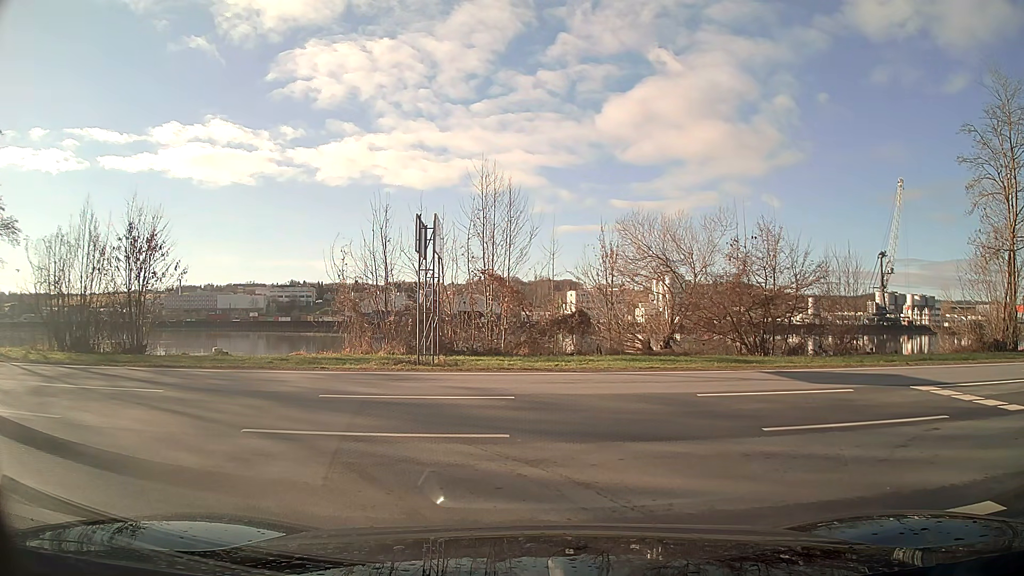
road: tertiary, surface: asphalt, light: Day
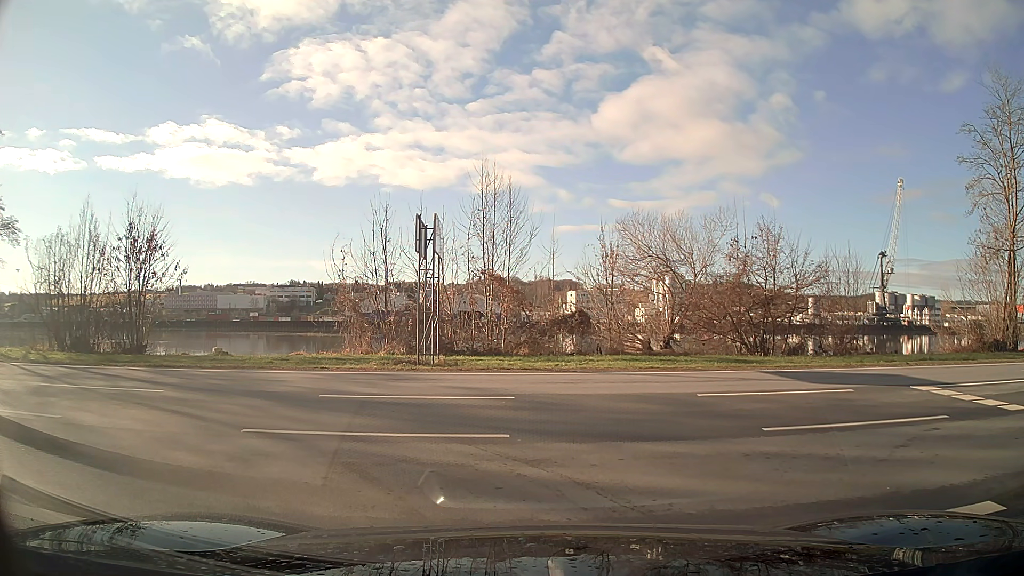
(0.0, 0.0) m; 0°
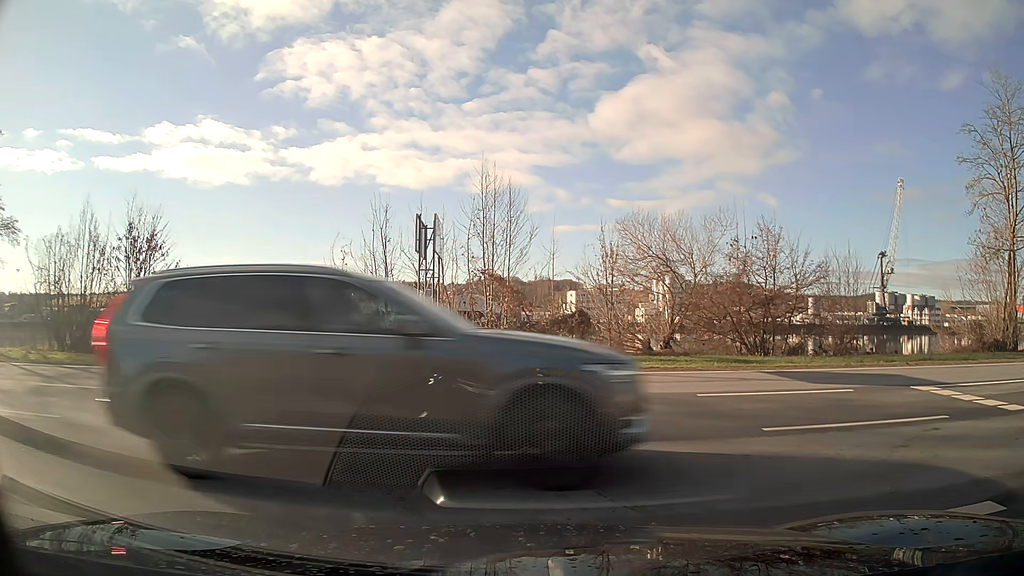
(0.0, 0.0) m; 0°
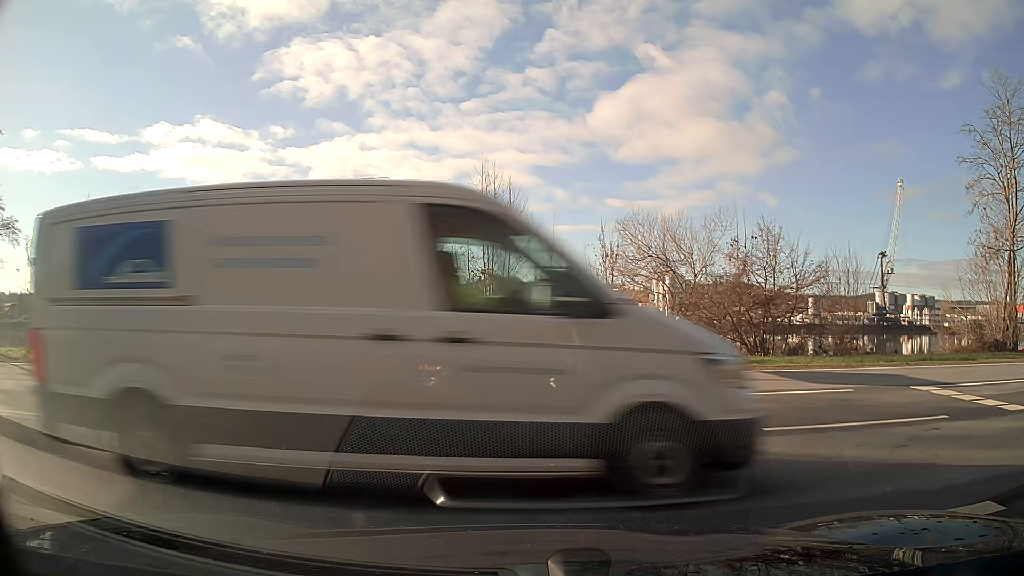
(0.0, 0.0) m; 0°
(-4, +9) (-14, +11) (-24, +11) (-34, +11) (-44, +10) (-54, +10) (-64, +9) (-73, +8) (-83, +7) (-93, +6) m
